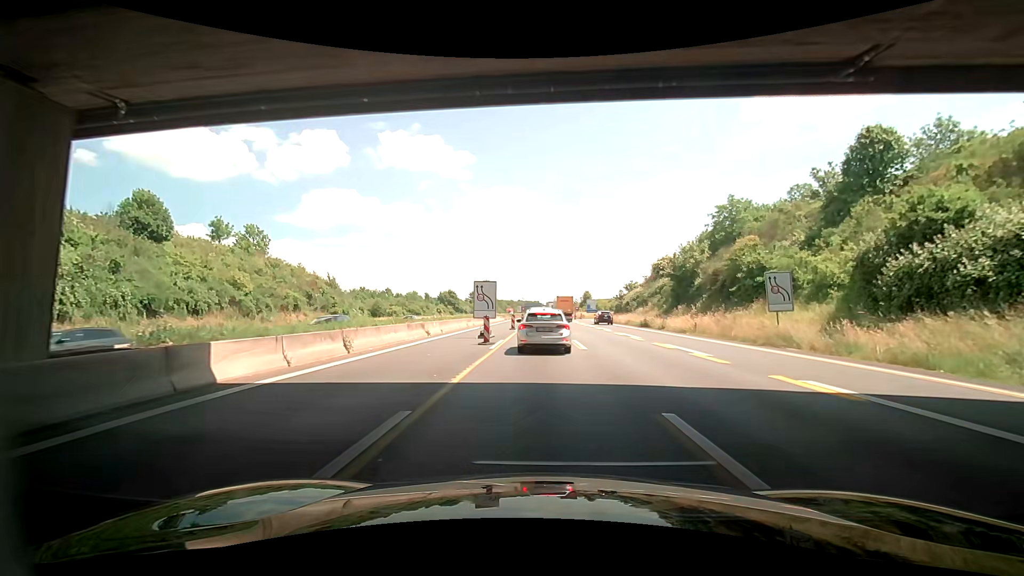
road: motorway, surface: asphalt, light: Day
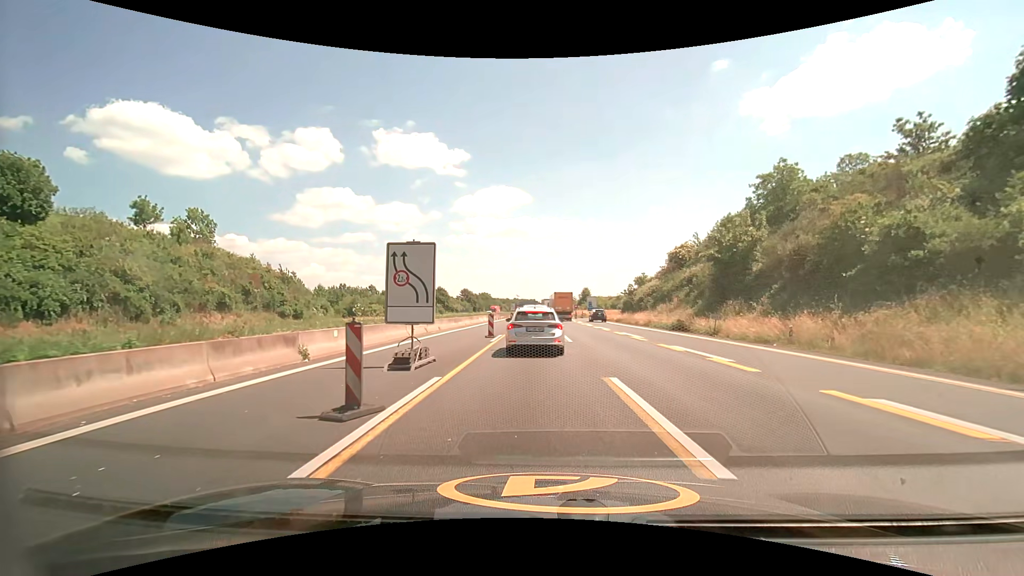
(+0.3, +14.5) m; +1°
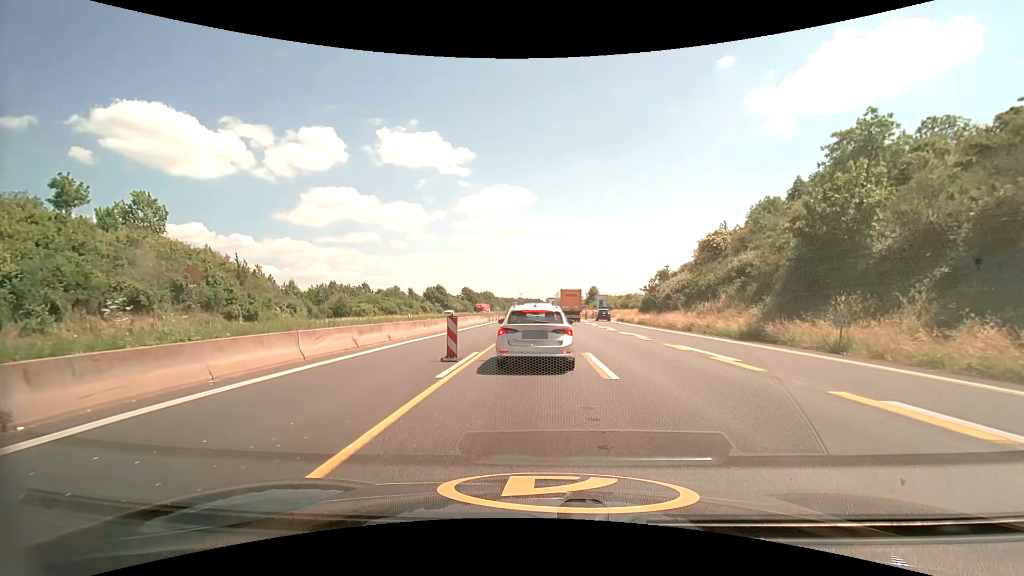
(0.0, +11.9) m; -1°
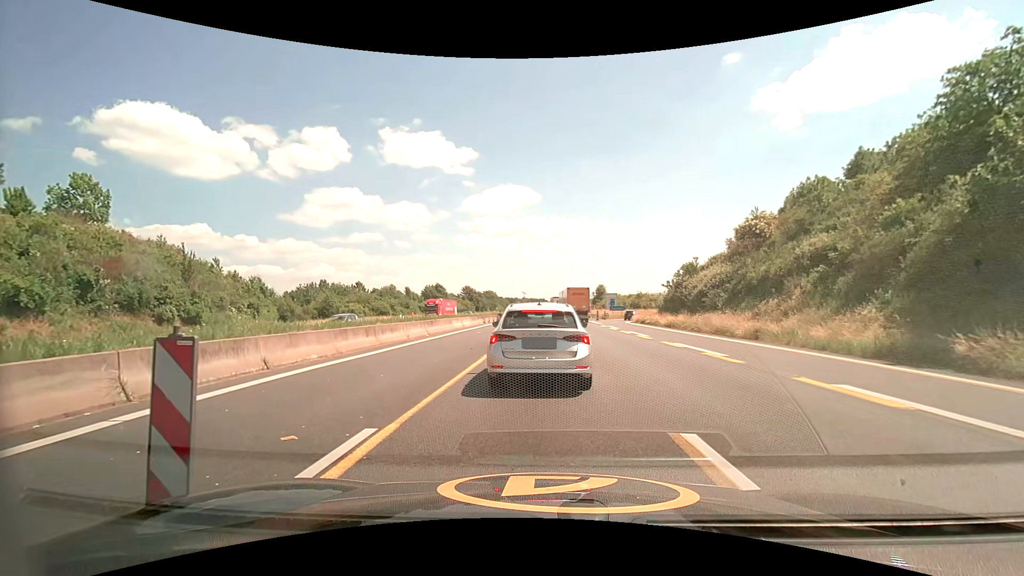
(0.0, +9.9) m; -1°
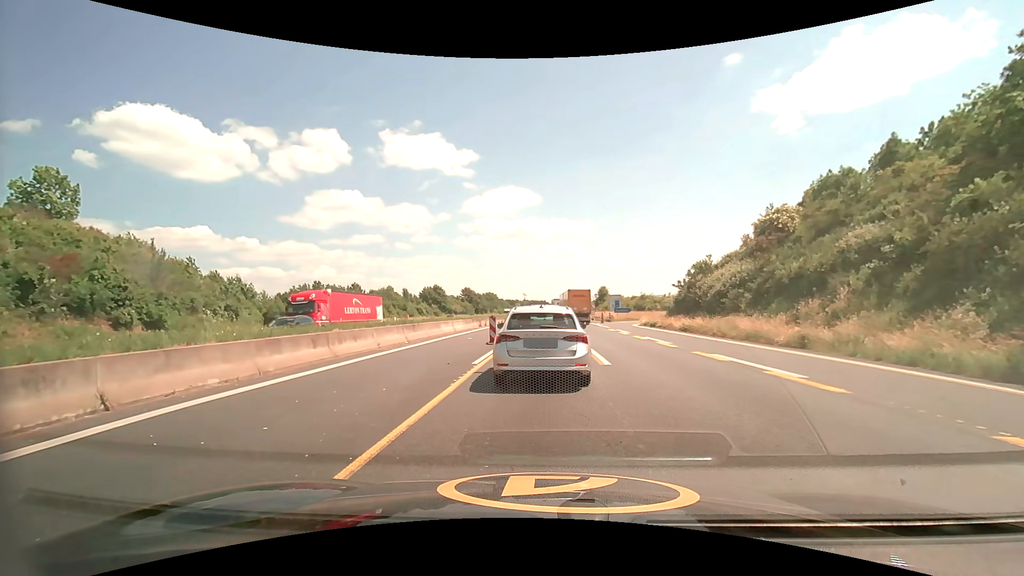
(0.0, +4.4) m; 0°
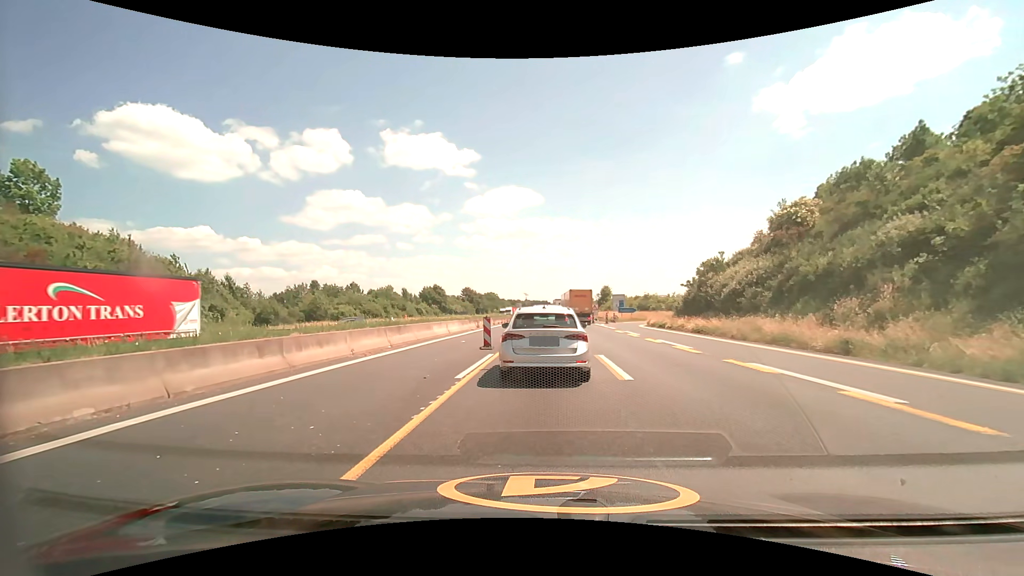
(0.0, +2.9) m; 0°
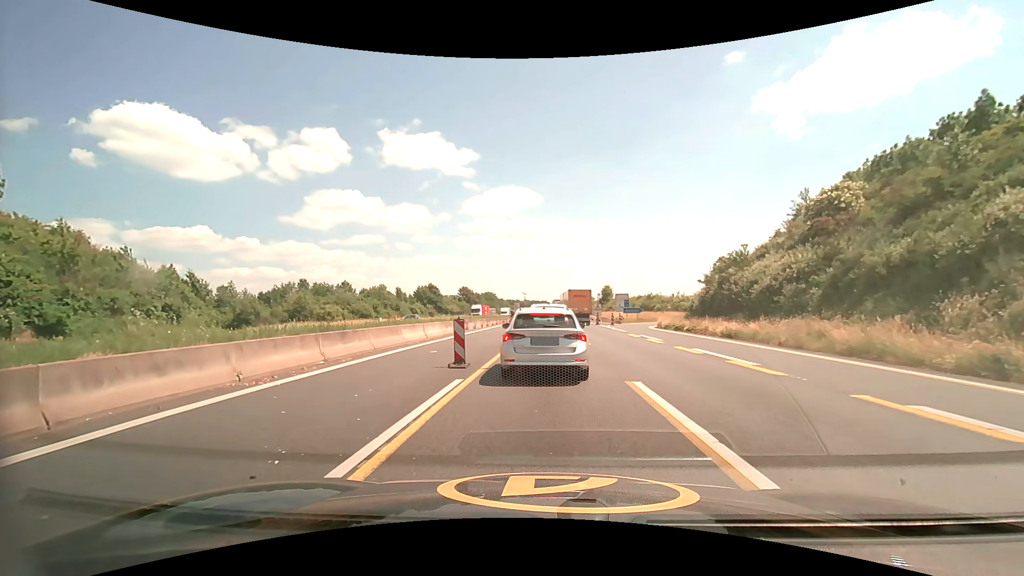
(0.0, +6.2) m; -1°
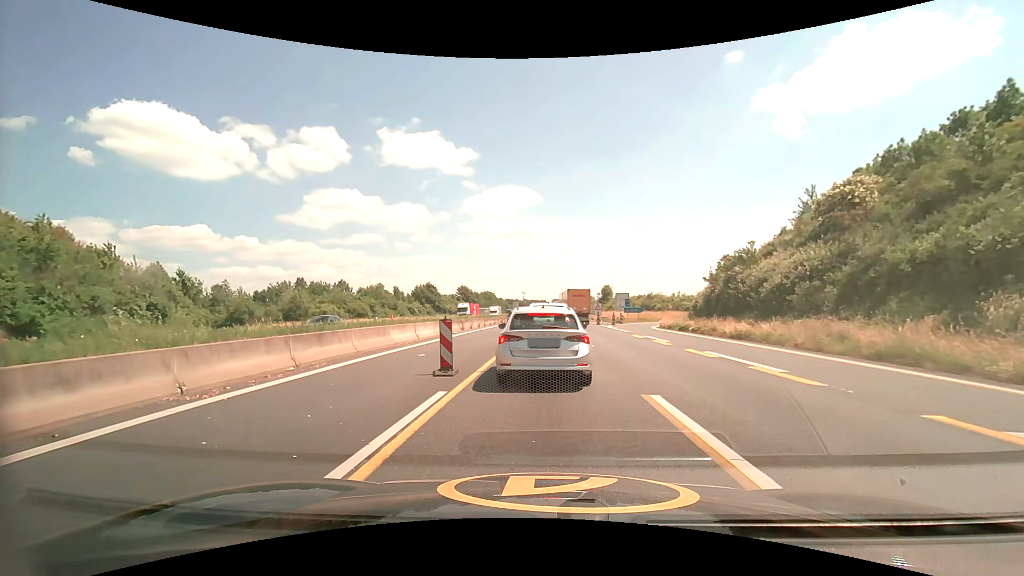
(0.0, +1.6) m; +1°
